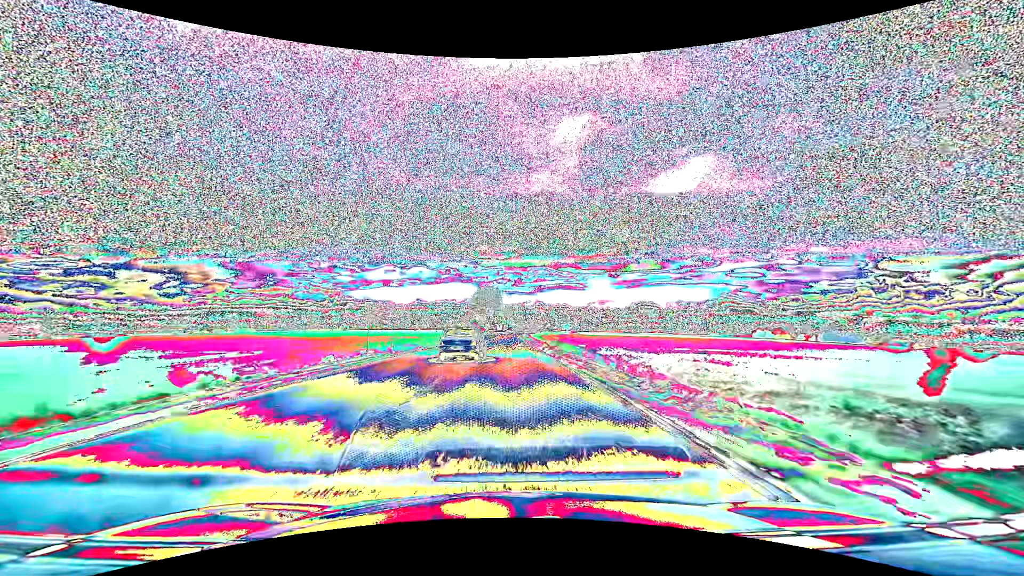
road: primary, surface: asphalt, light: Day
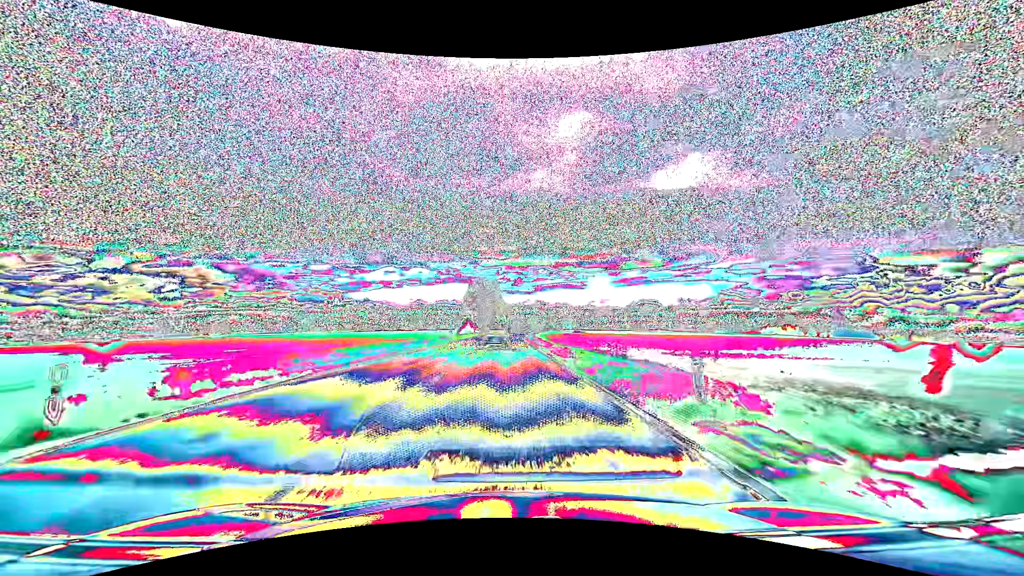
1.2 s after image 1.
(0.0, +21.6) m; 0°
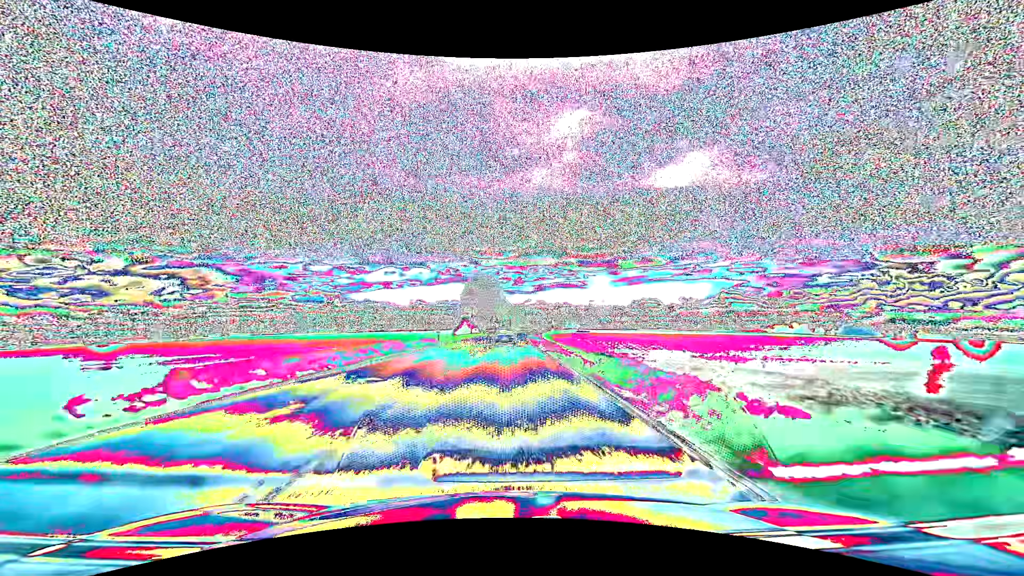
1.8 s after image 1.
(0.0, +10.8) m; 0°
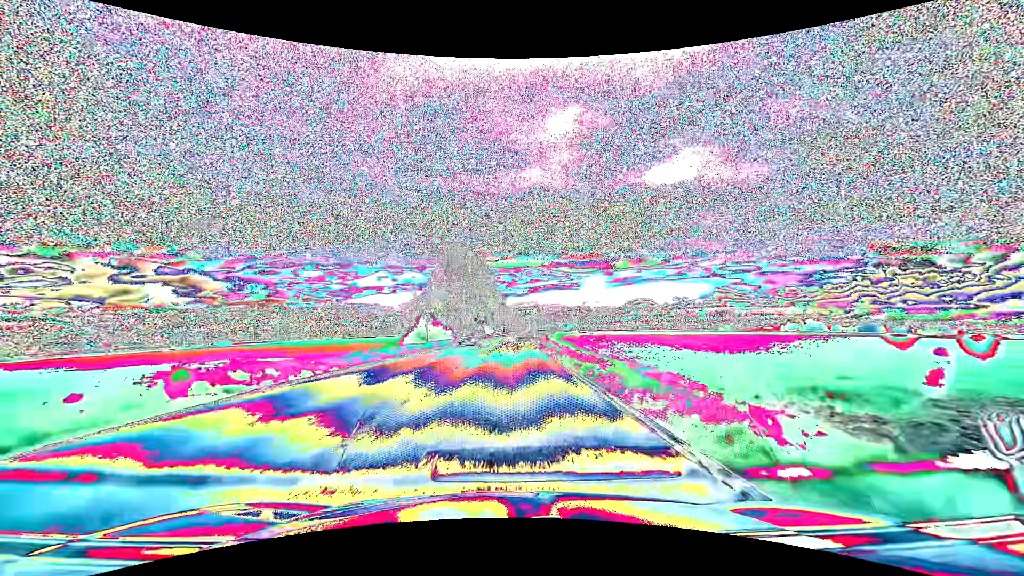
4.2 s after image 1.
(+0.1, +44.0) m; +1°
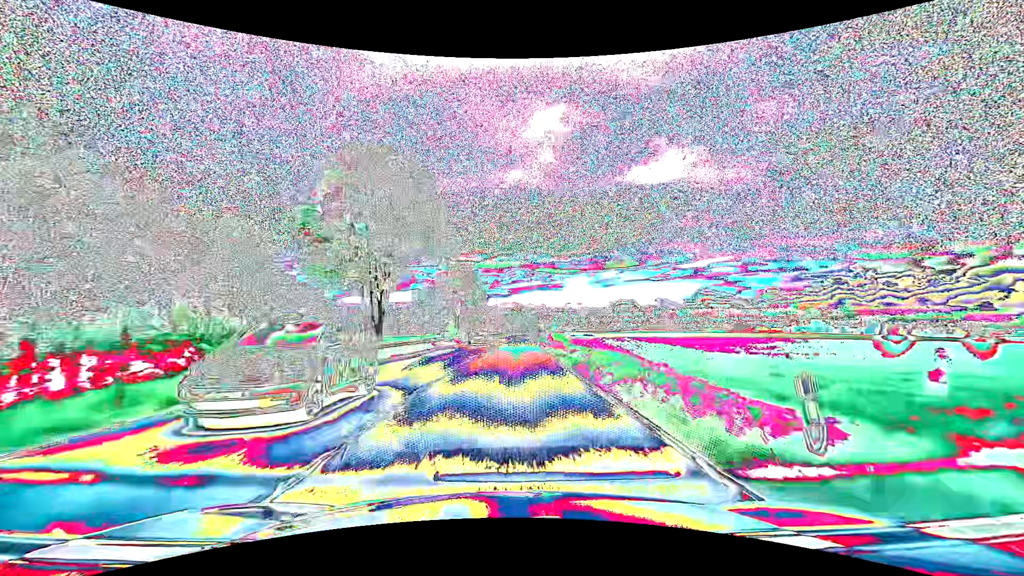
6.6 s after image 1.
(+0.7, +48.0) m; +2°
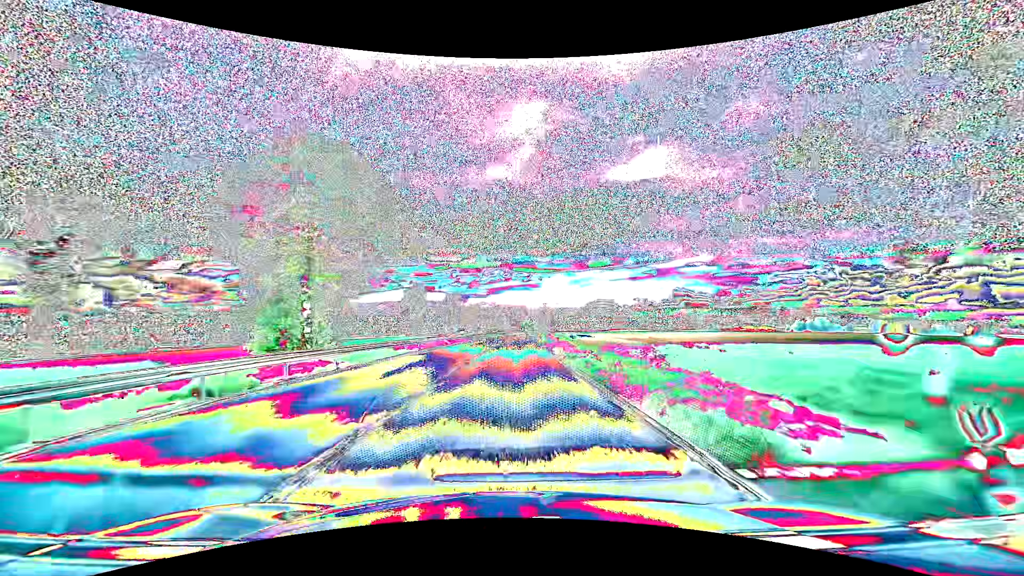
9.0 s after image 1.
(+1.1, +52.5) m; +2°
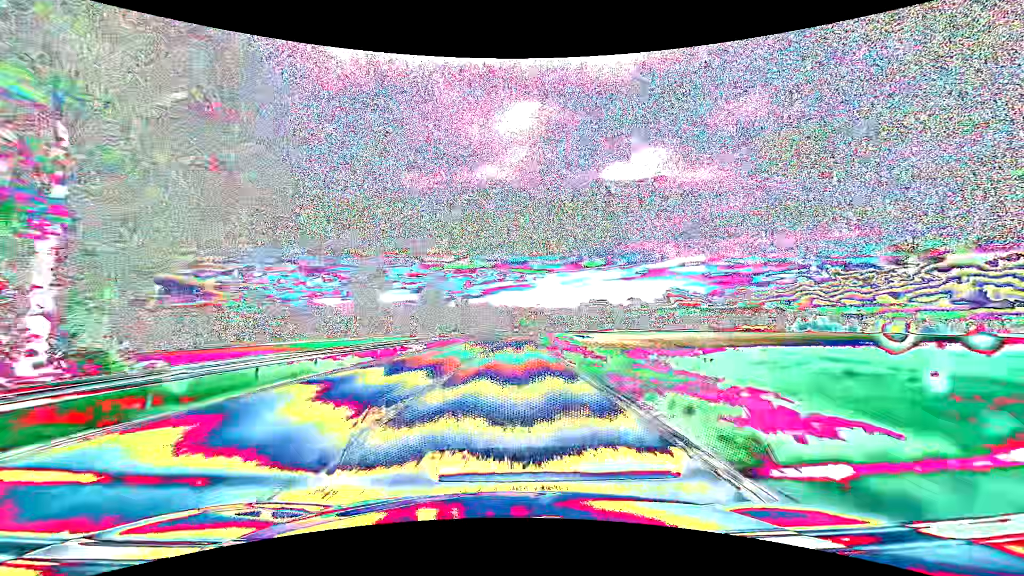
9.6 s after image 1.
(+0.1, +13.8) m; +1°
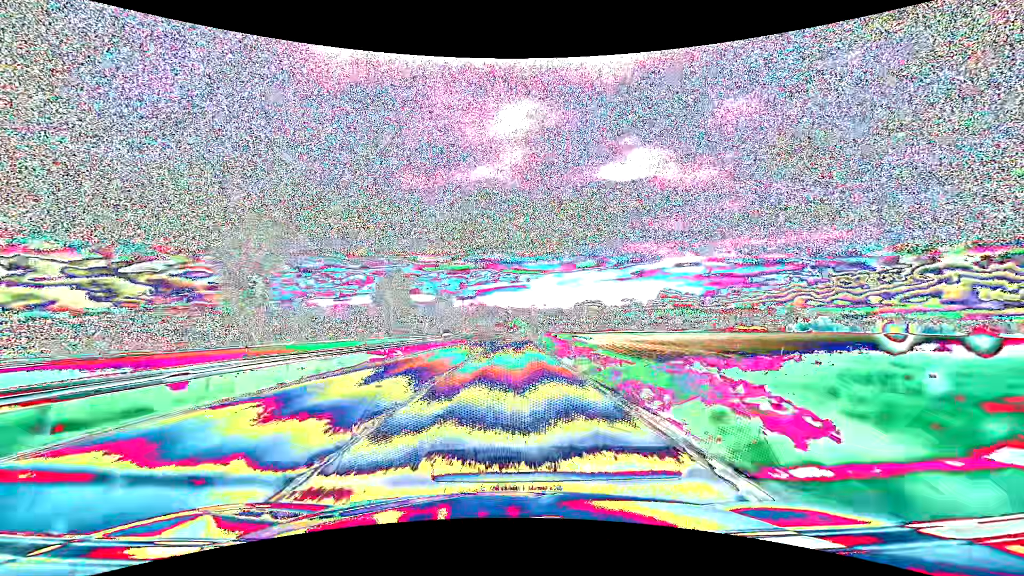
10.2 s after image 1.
(+0.1, +14.0) m; +1°
(0, +10) (0, +20) (0, +30) (+1, +40) (+1, +50) (+1, +60) (+2, +70) (+2, +80) (+3, +90) (+4, +100) m
